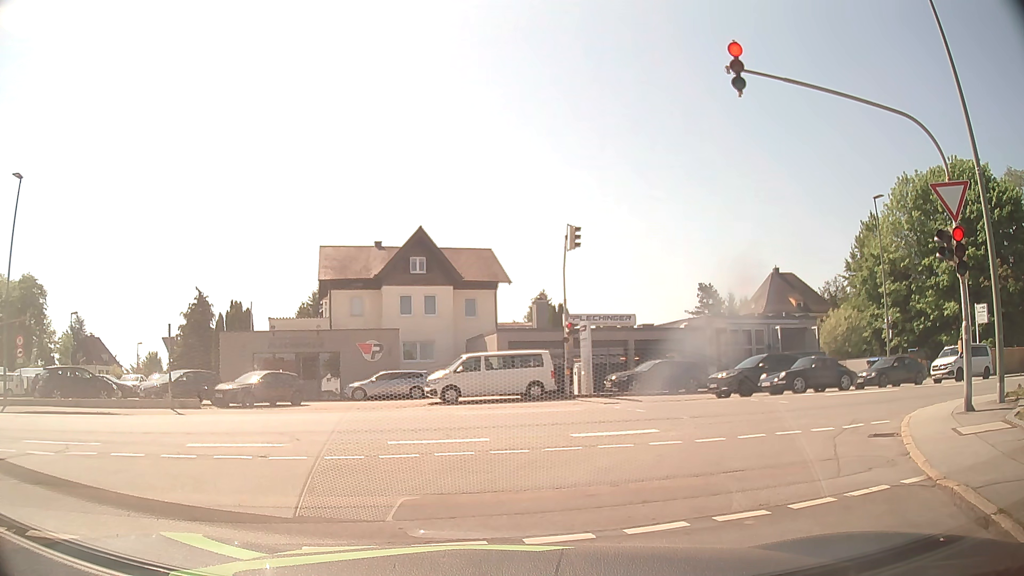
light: Day
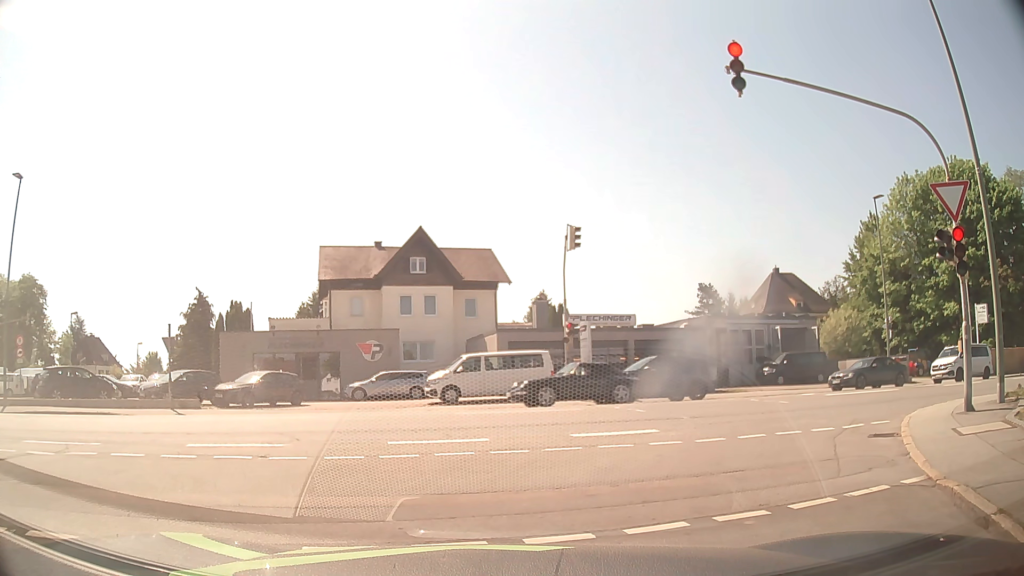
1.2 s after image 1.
(0.0, 0.0) m; 0°
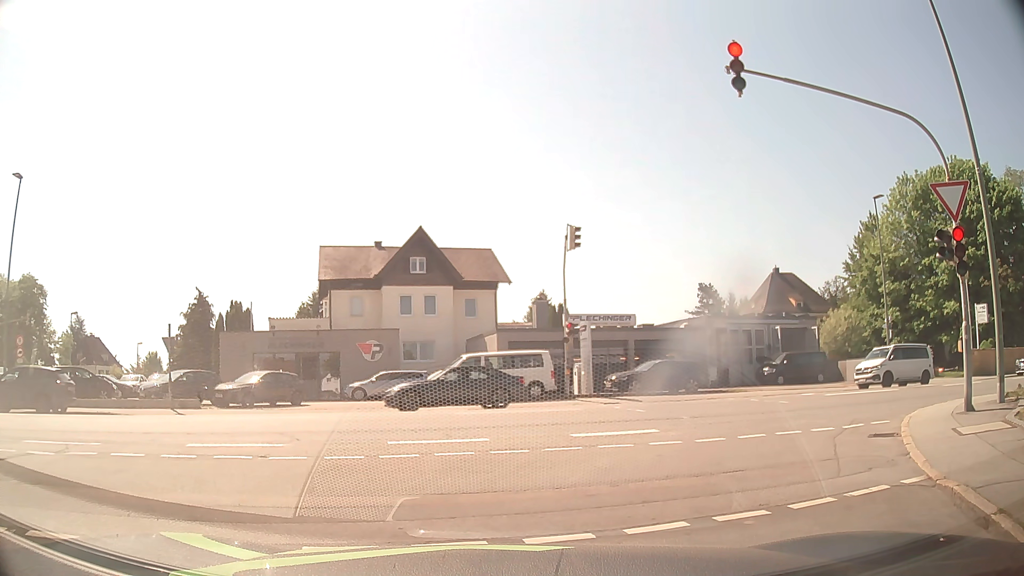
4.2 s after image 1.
(0.0, 0.0) m; 0°
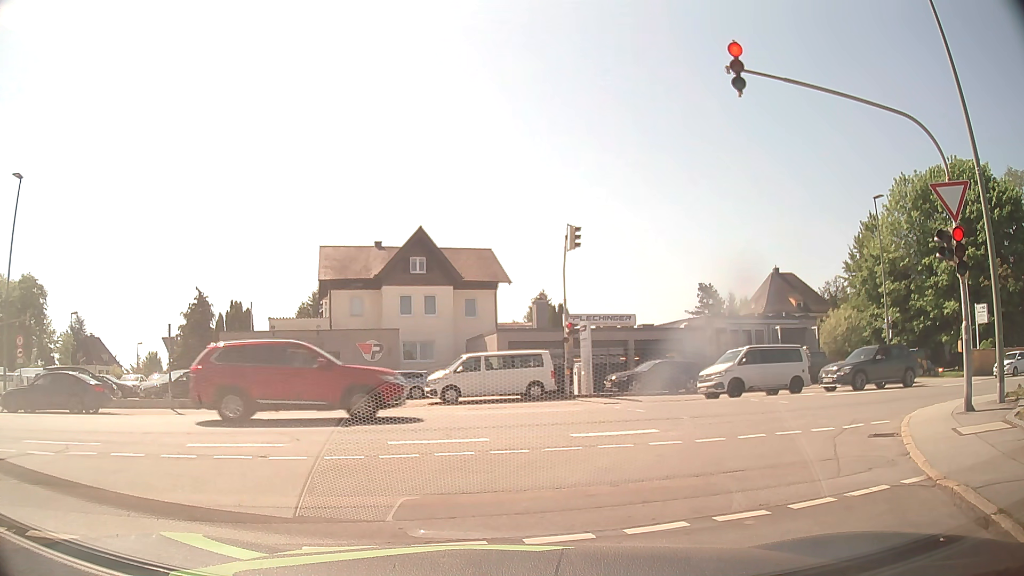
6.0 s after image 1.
(0.0, 0.0) m; 0°
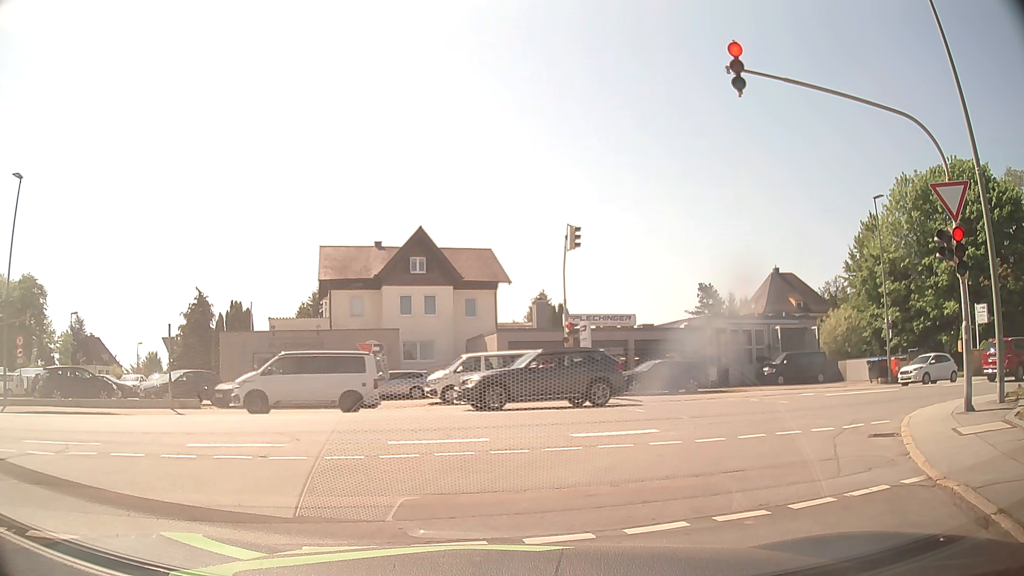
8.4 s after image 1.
(0.0, 0.0) m; 0°
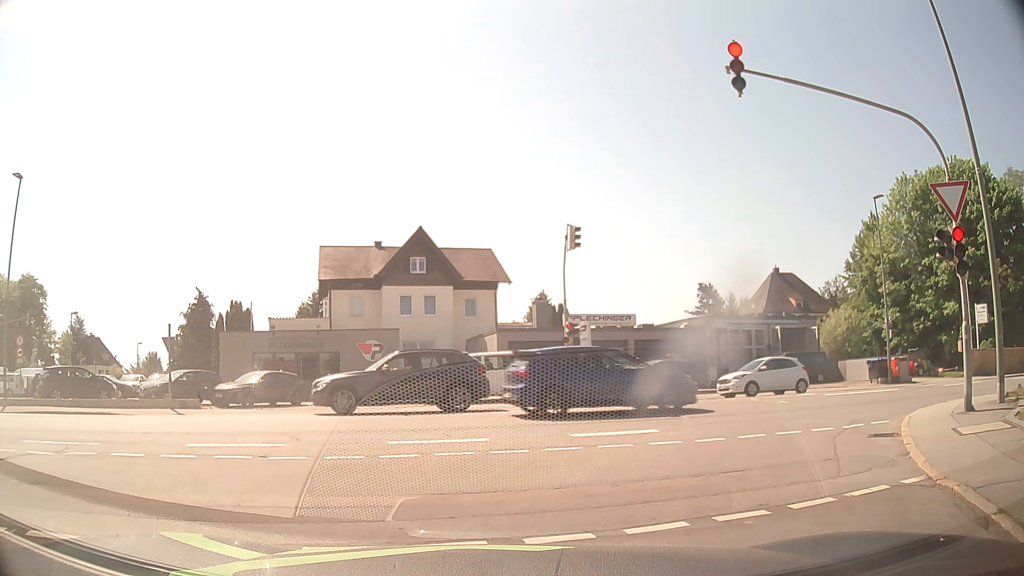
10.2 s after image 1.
(0.0, 0.0) m; 0°
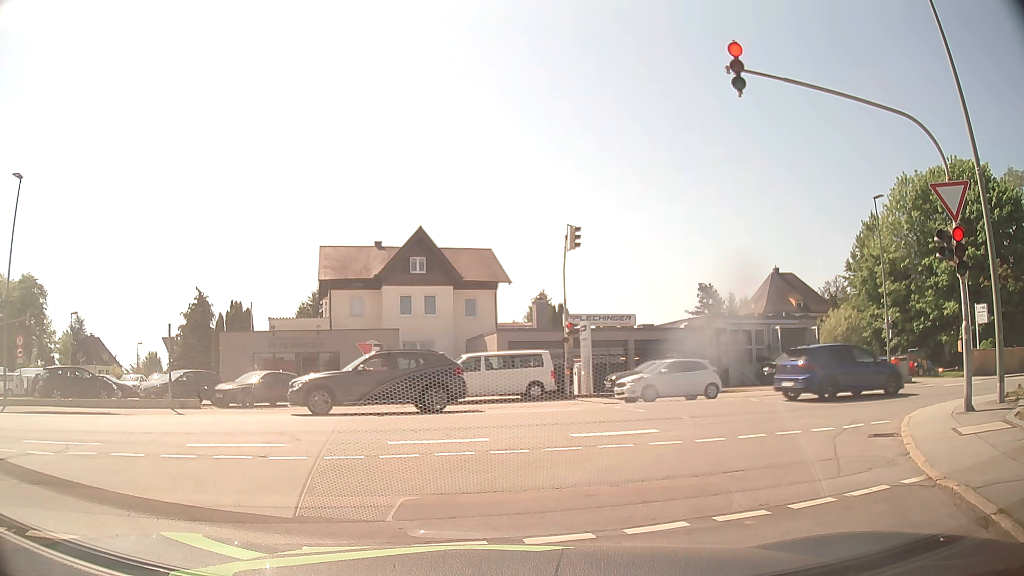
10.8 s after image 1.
(0.0, 0.0) m; 0°
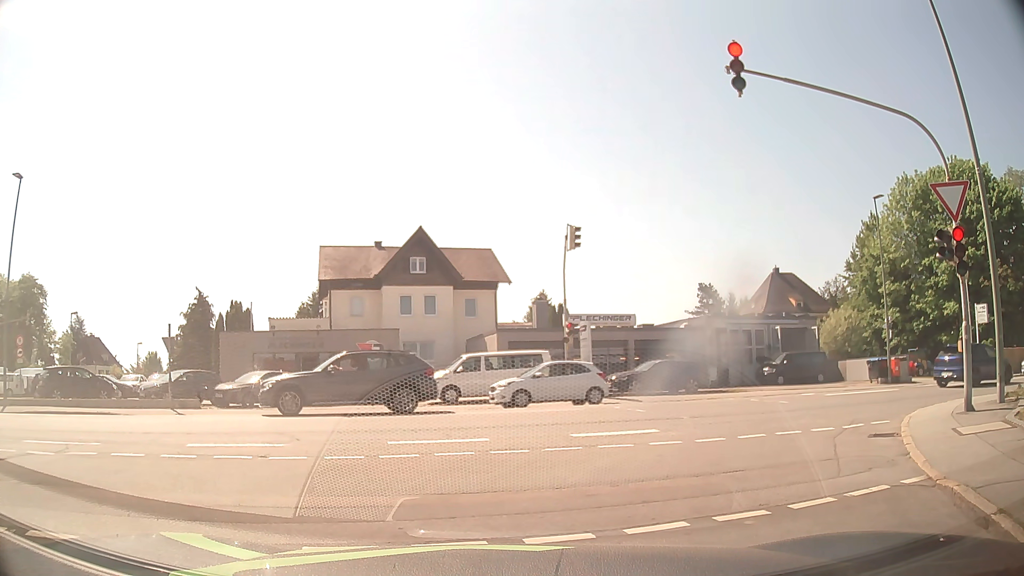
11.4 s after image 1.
(0.0, 0.0) m; 0°
